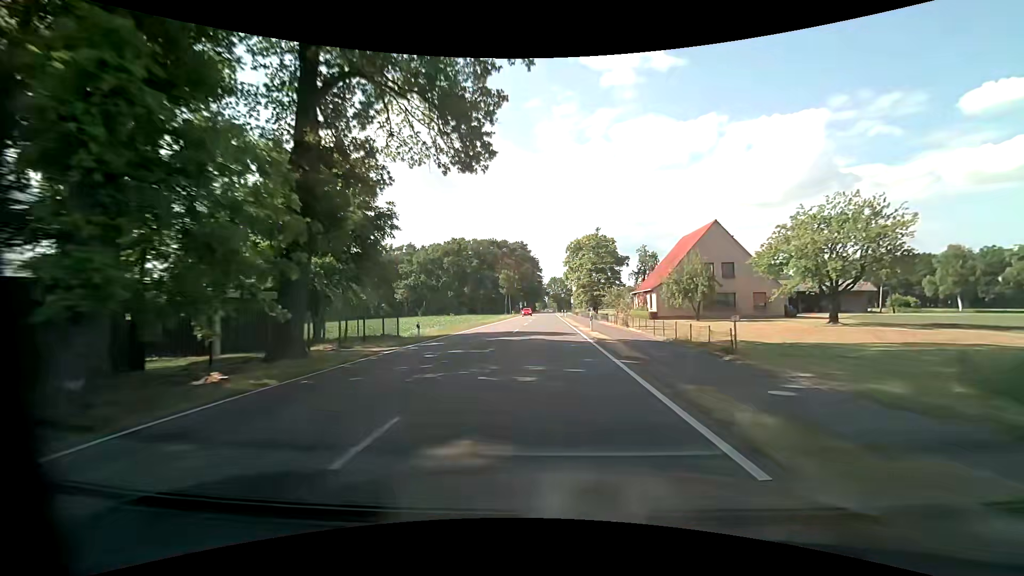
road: tertiary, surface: asphalt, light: Day
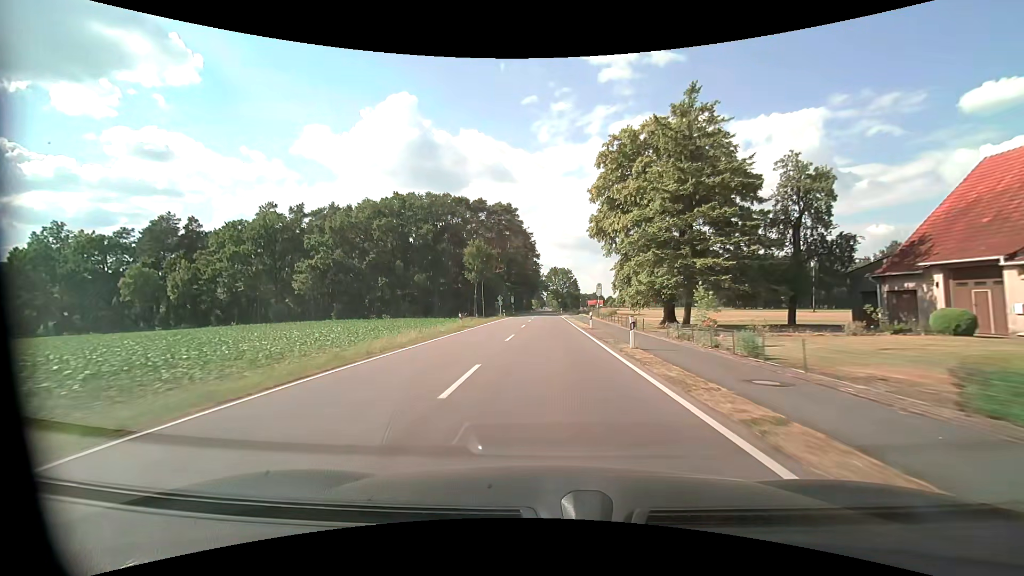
(0.0, +55.5) m; 0°
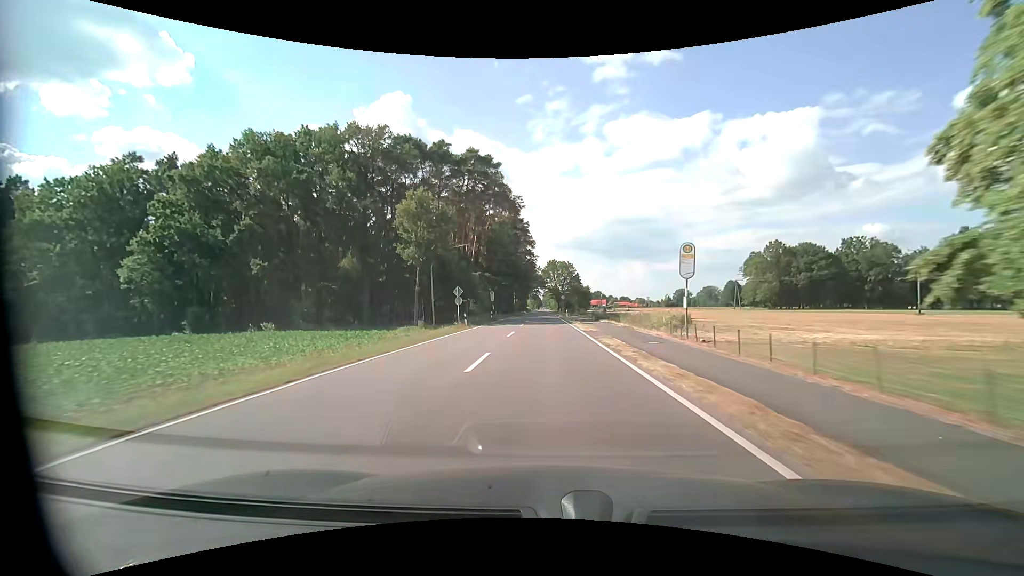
(+0.1, +33.4) m; 0°
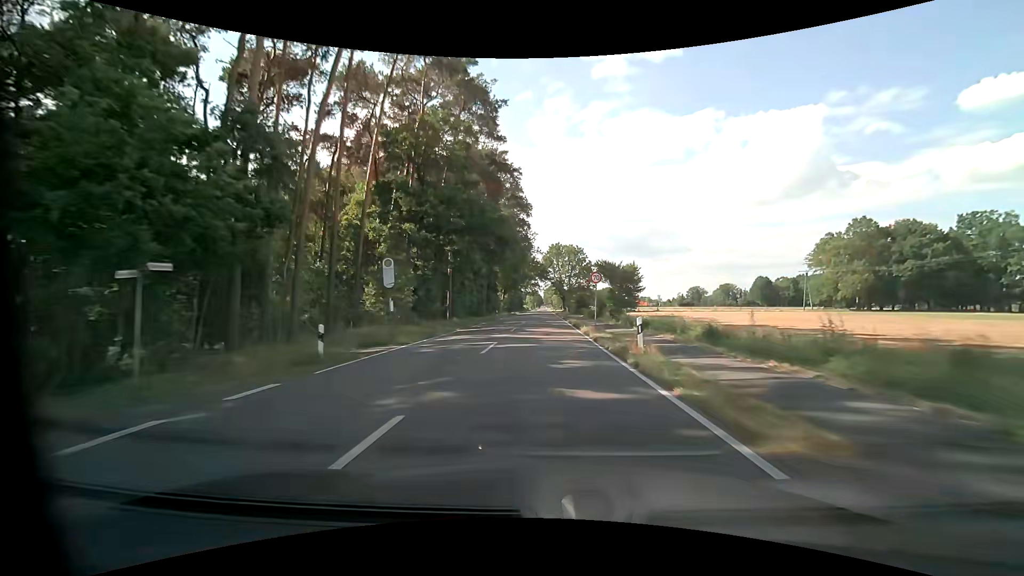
(+0.1, +44.6) m; 0°
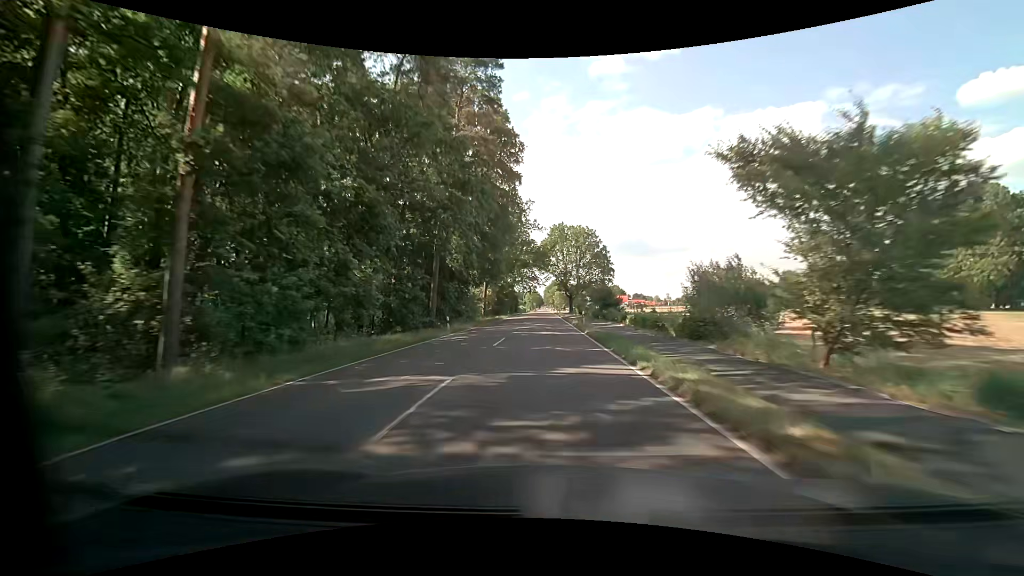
(0.0, +33.5) m; 0°
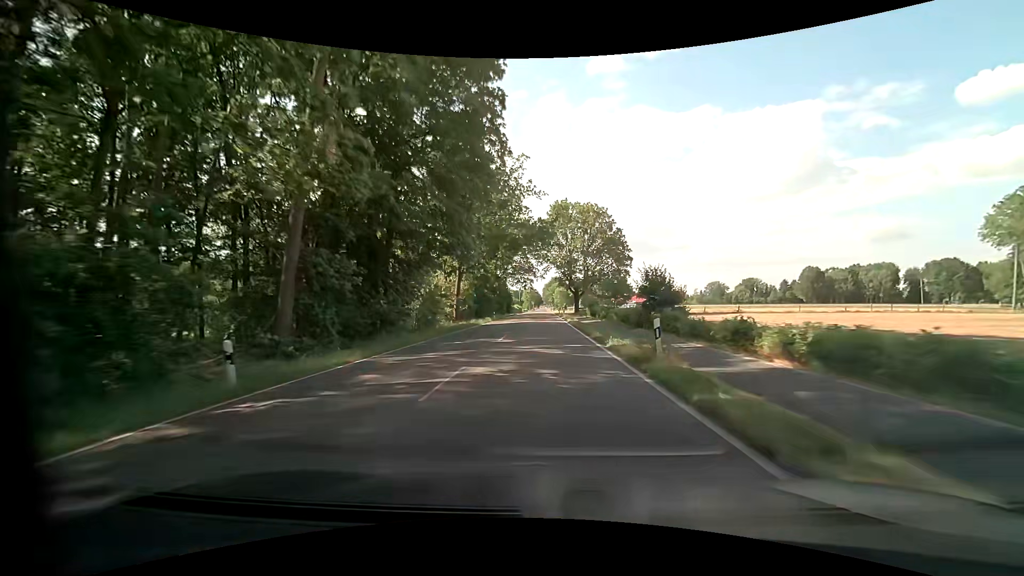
(0.0, +22.3) m; +1°
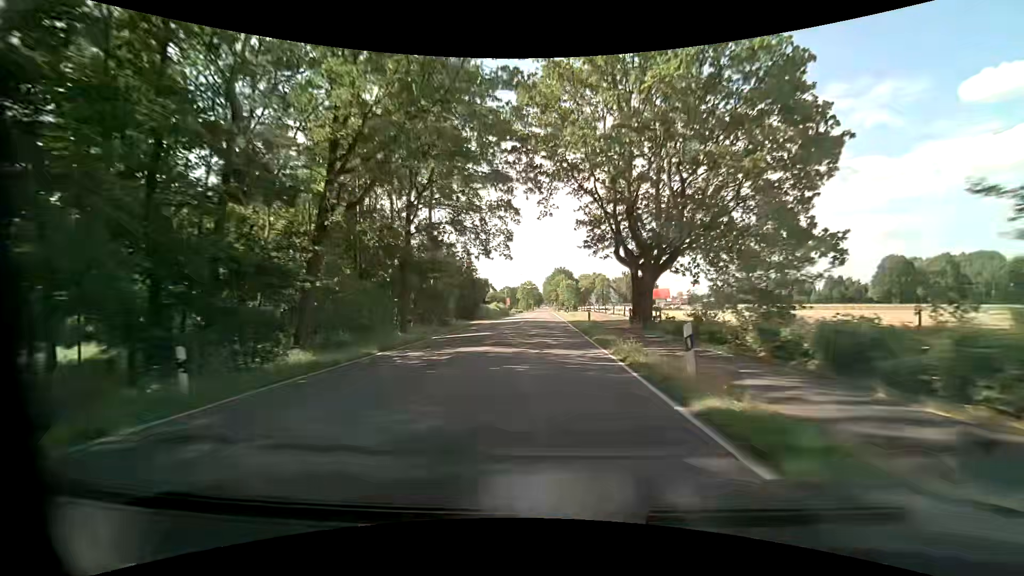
(-0.5, +55.7) m; -1°
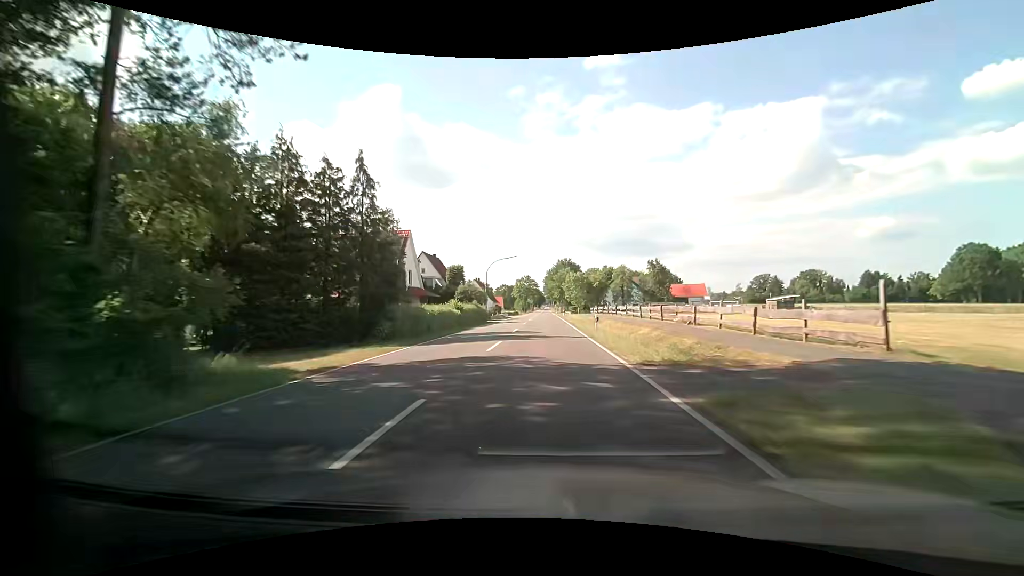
(-0.1, +33.3) m; 0°
(0, +10) (0, +20) (0, +30) (0, +40) (0, +50) (0, +60) (0, +70) (0, +80) (0, +90) (0, +100) m
